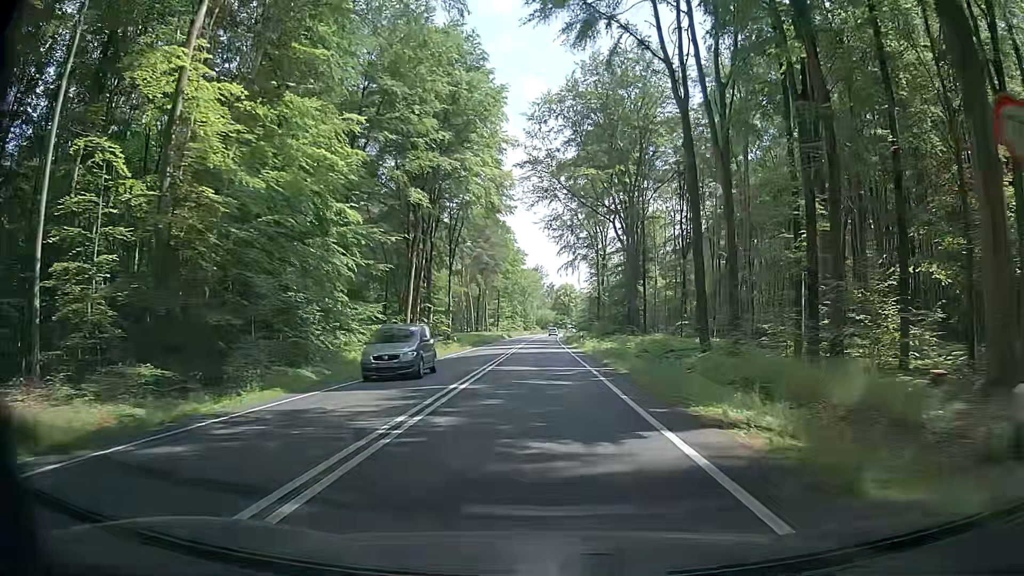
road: primary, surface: asphalt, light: Day
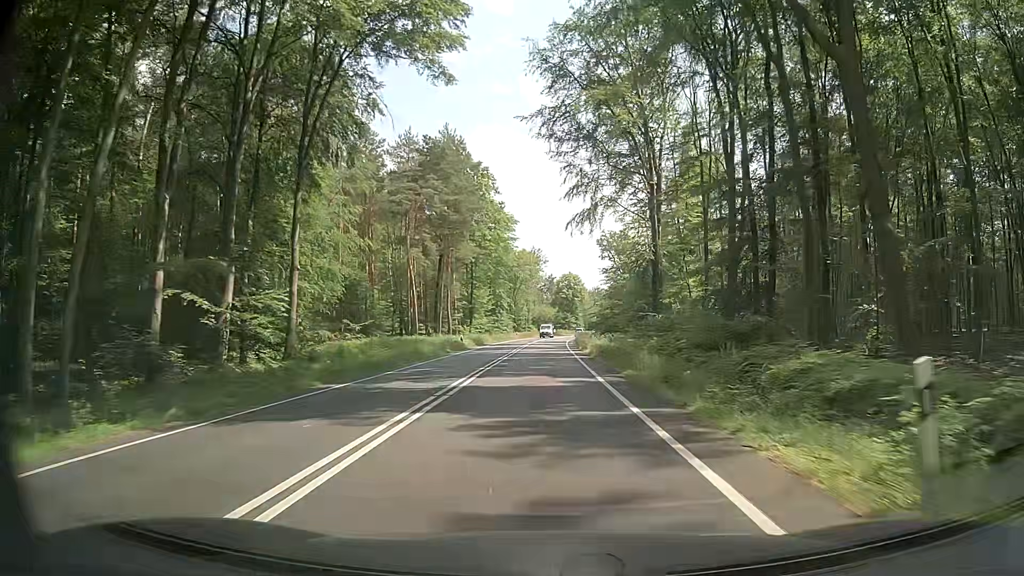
(0.0, +49.6) m; -1°
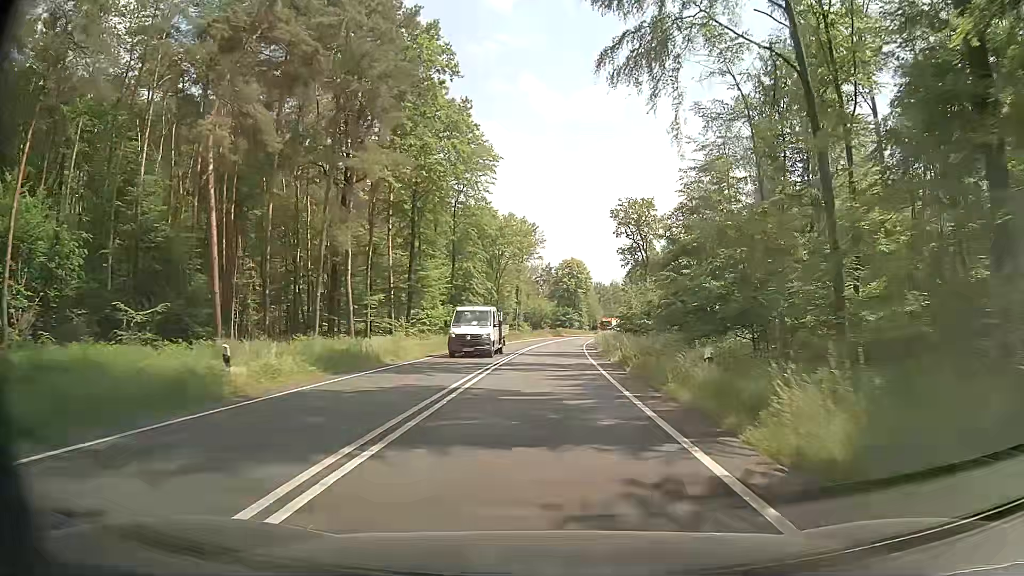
(+0.6, +40.5) m; +1°
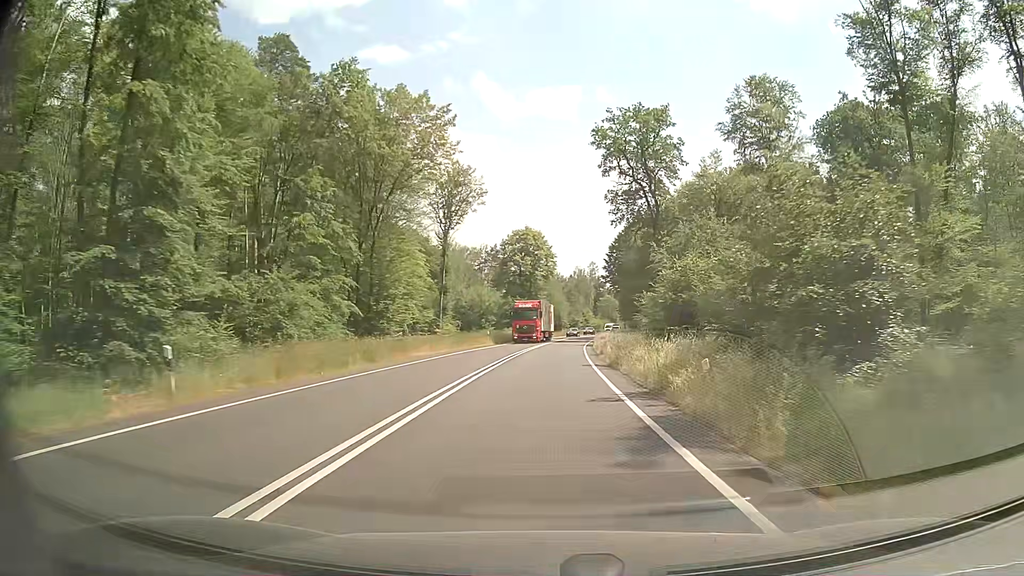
(+0.9, +51.6) m; +3°
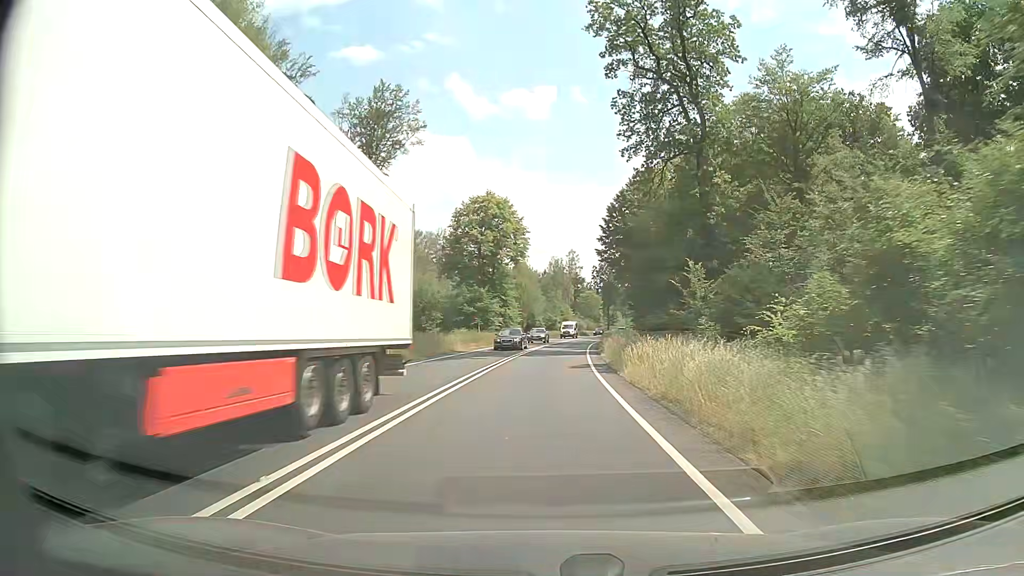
(+0.9, +31.4) m; +3°
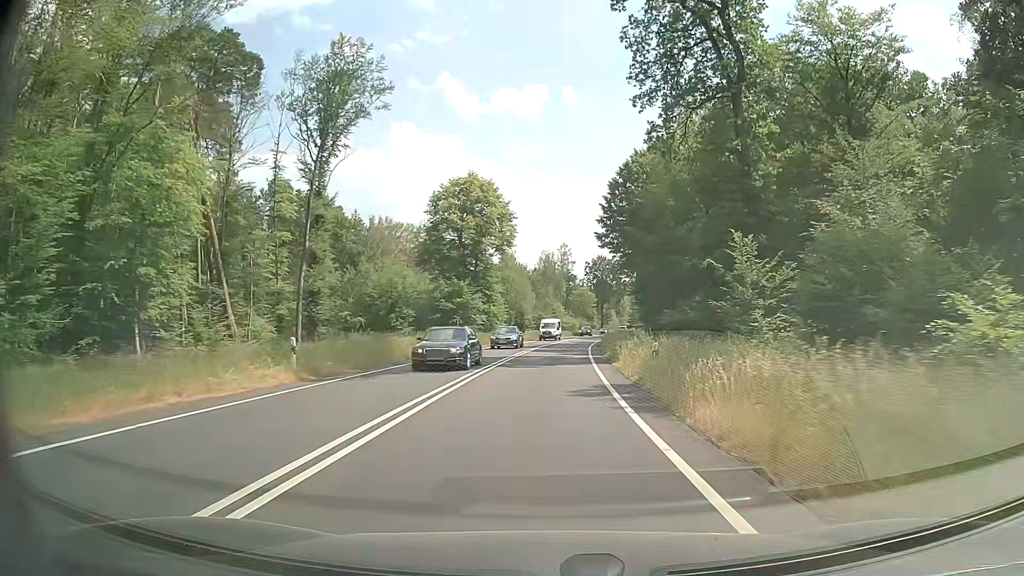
(+0.1, +10.5) m; +1°
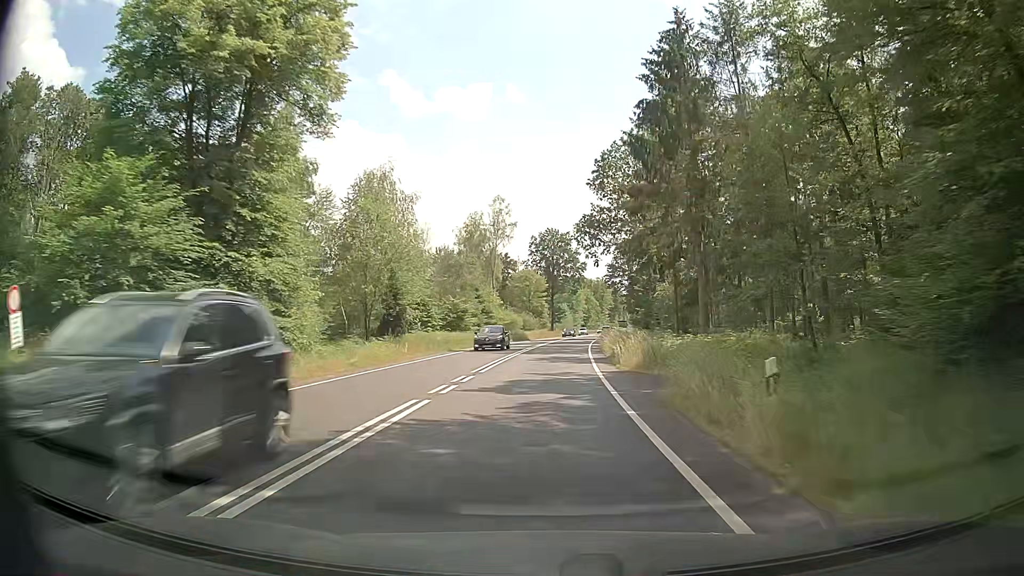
(+2.0, +51.8) m; +5°
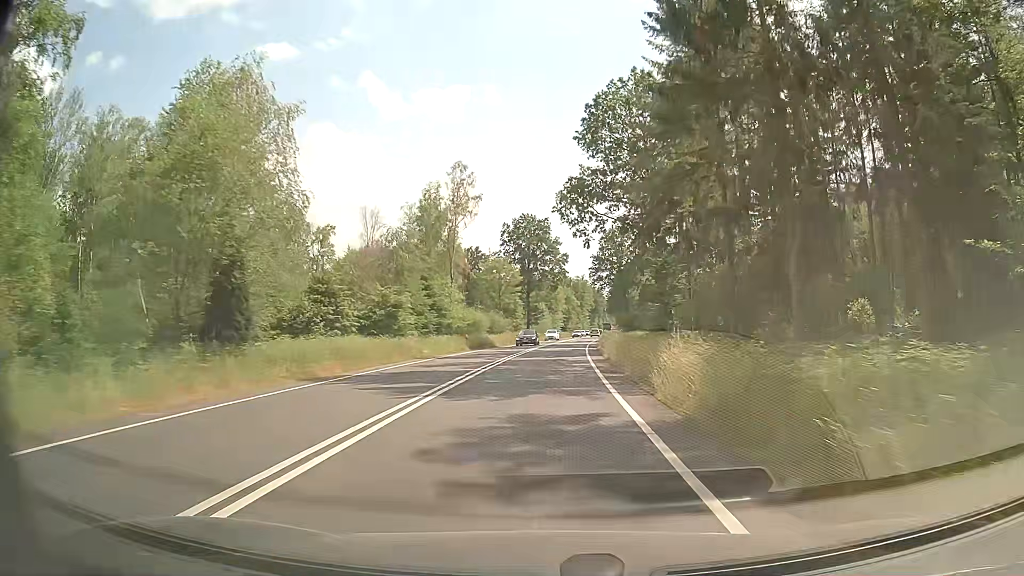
(+0.5, +20.6) m; +3°
(0, +10) (0, +20) (0, +30) (+1, +40) (+1, +50) (+2, +60) (+3, +70) (+4, +80) (+5, +90) (+6, +100) m
